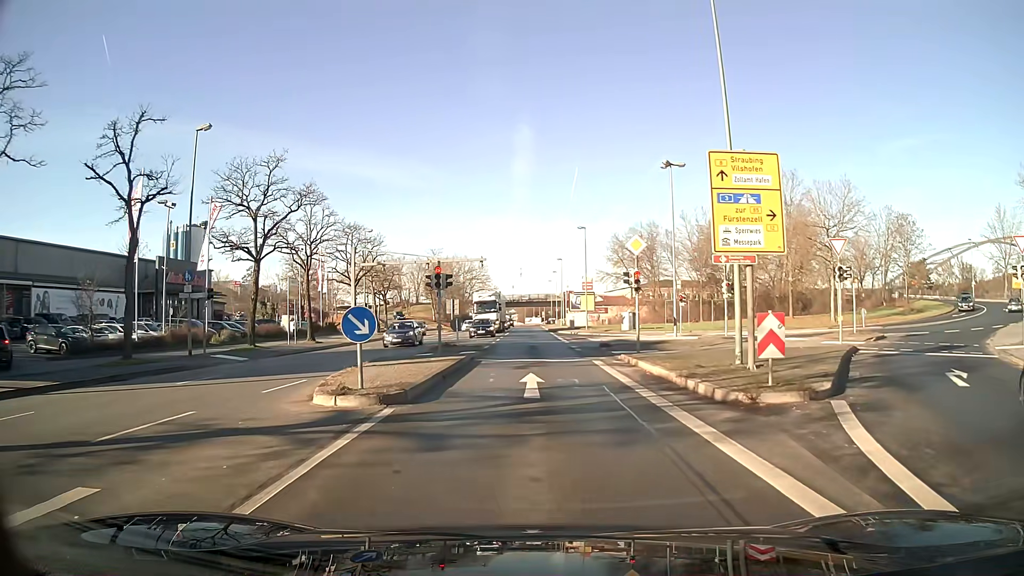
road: primary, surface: asphalt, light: Day
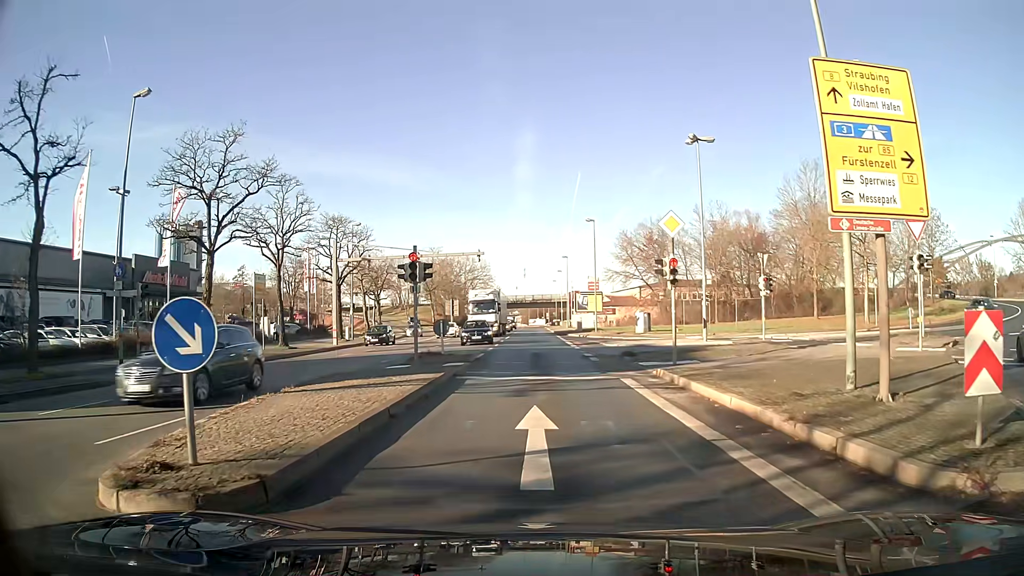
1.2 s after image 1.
(0.0, +5.8) m; 0°
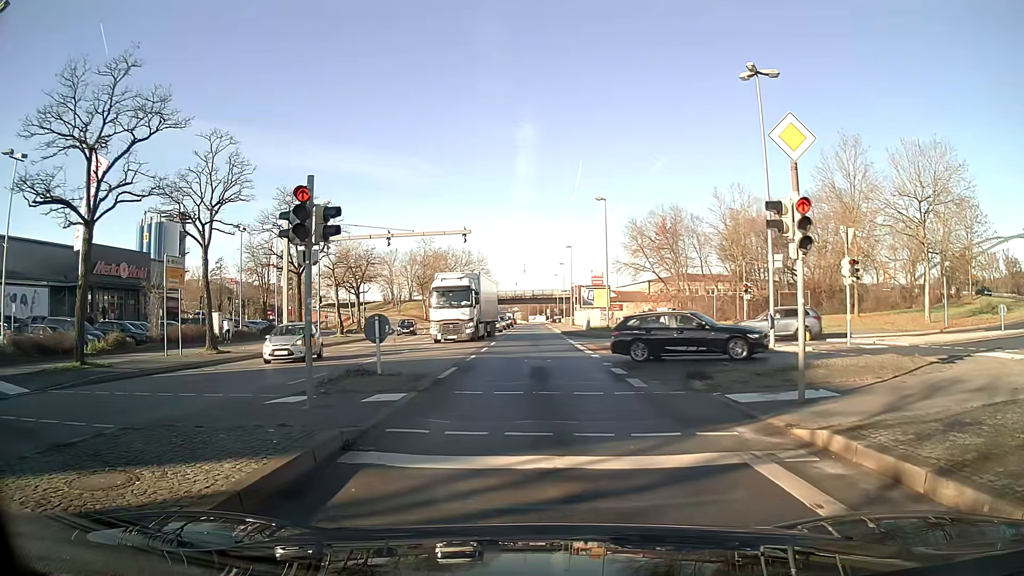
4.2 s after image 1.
(0.0, +9.2) m; 0°
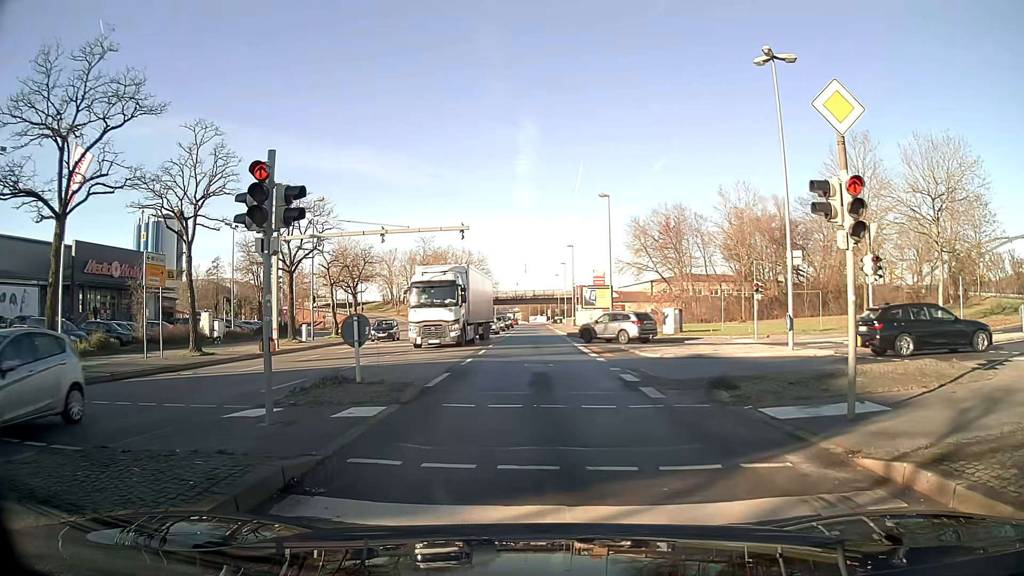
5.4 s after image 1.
(0.0, +1.6) m; 0°
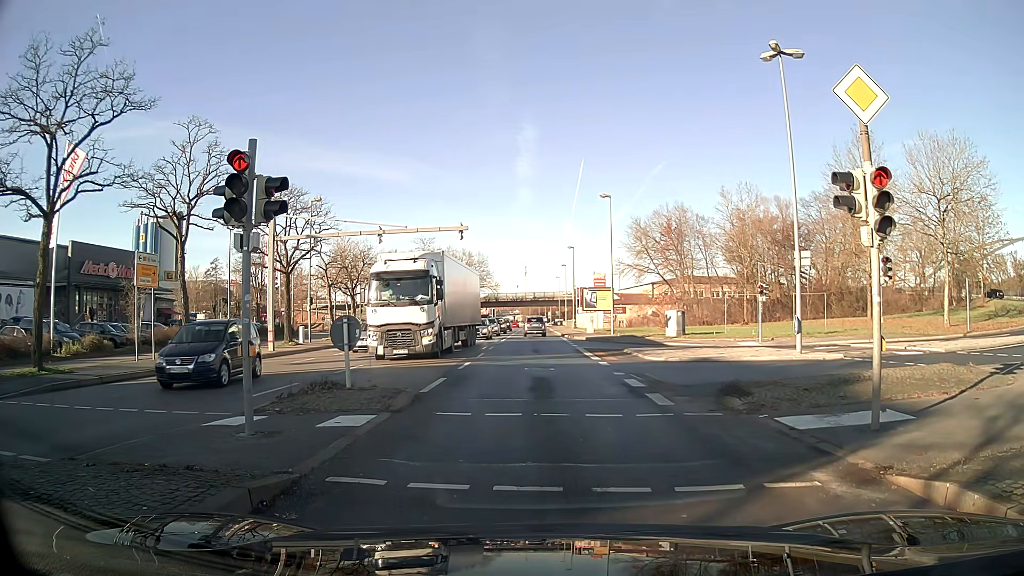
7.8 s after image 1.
(0.0, +0.7) m; 0°
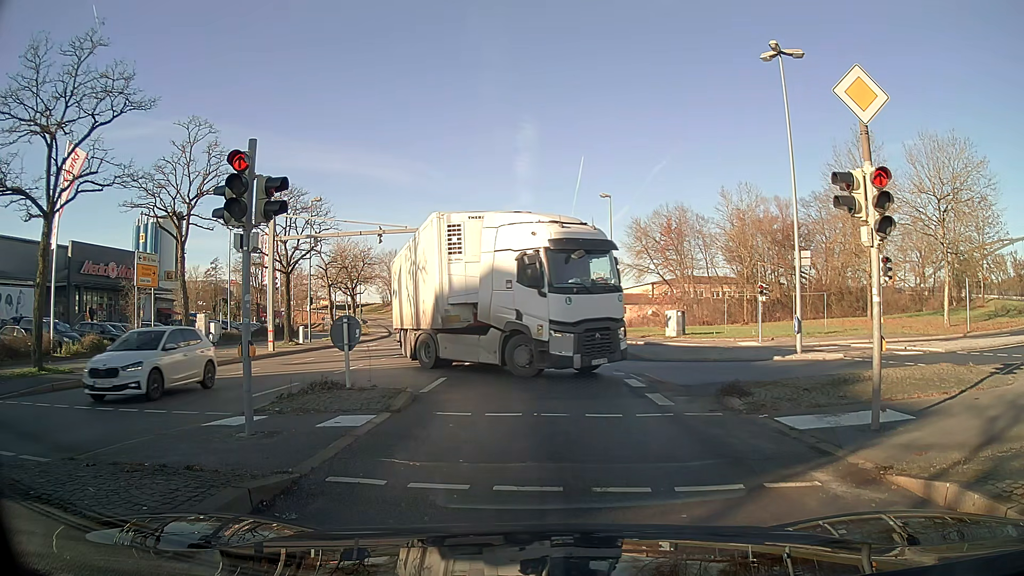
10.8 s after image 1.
(0.0, 0.0) m; 0°
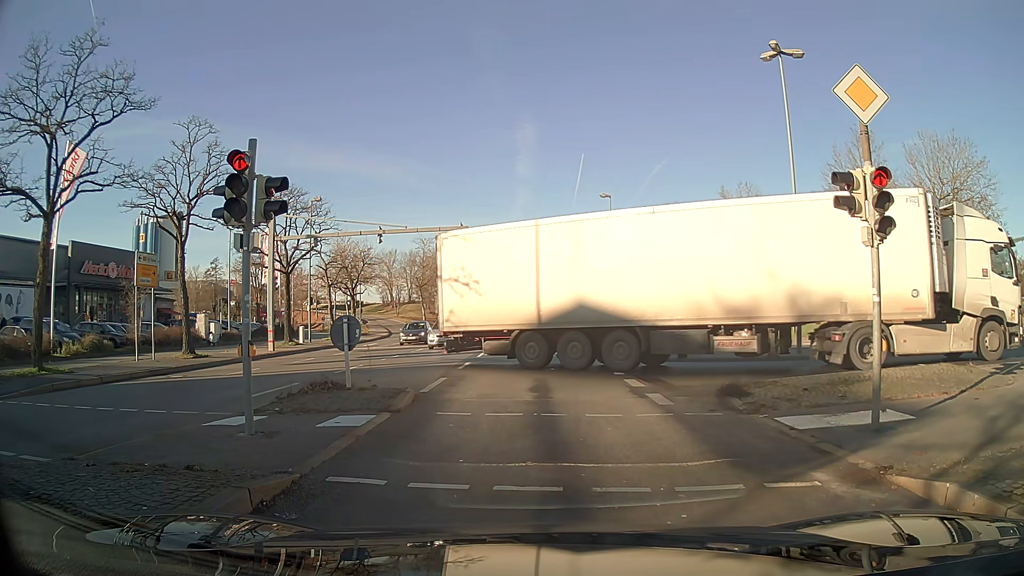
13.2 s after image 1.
(0.0, 0.0) m; 0°
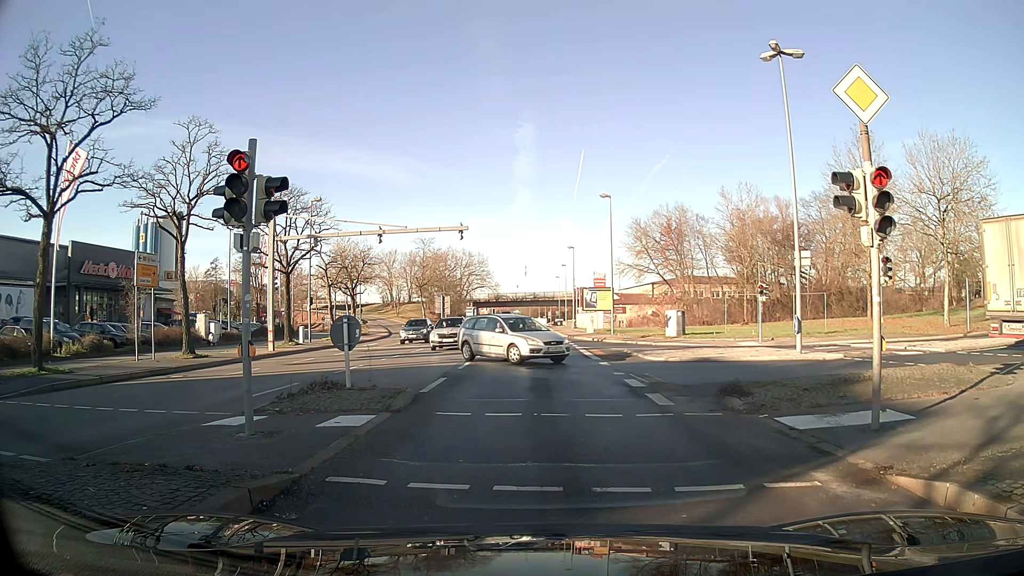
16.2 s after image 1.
(0.0, 0.0) m; 0°
(0, +10) (0, +20) (0, +30) (-1, +40) (-1, +50) (-1, +60) (-1, +70) (-1, +80) (-1, +90) (-1, +100) m
